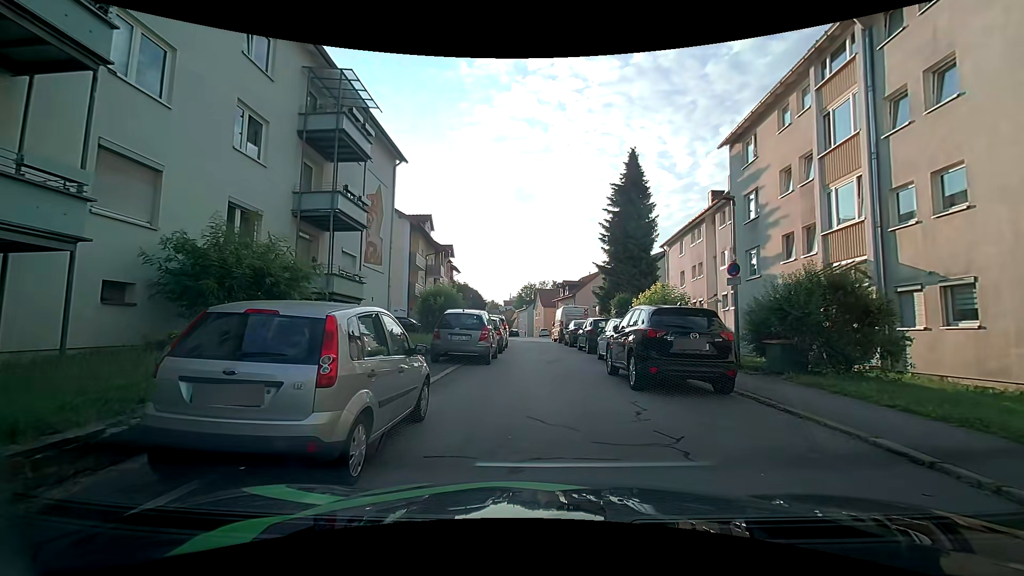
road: residential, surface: asphalt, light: Day
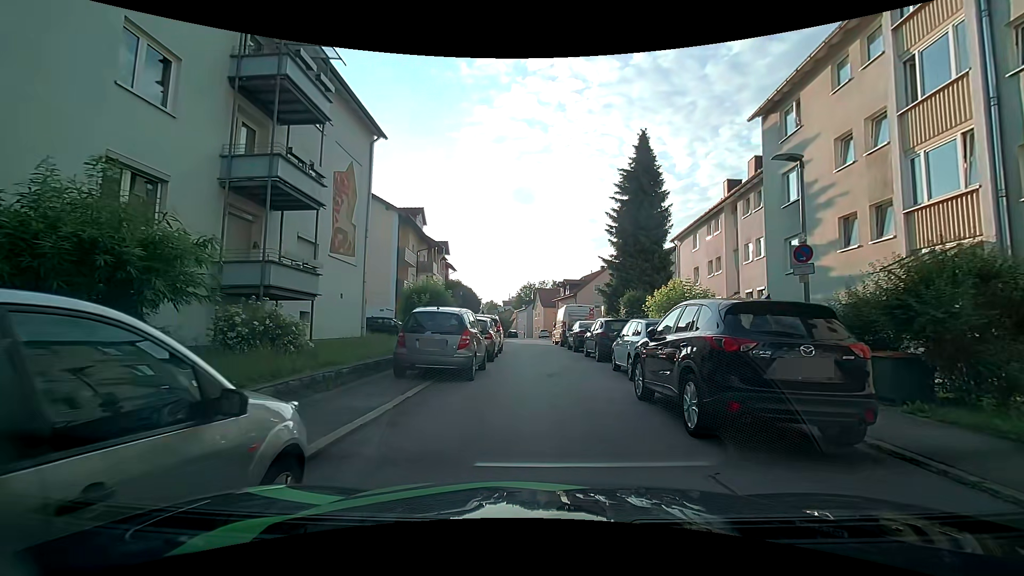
(-0.1, +3.7) m; -1°
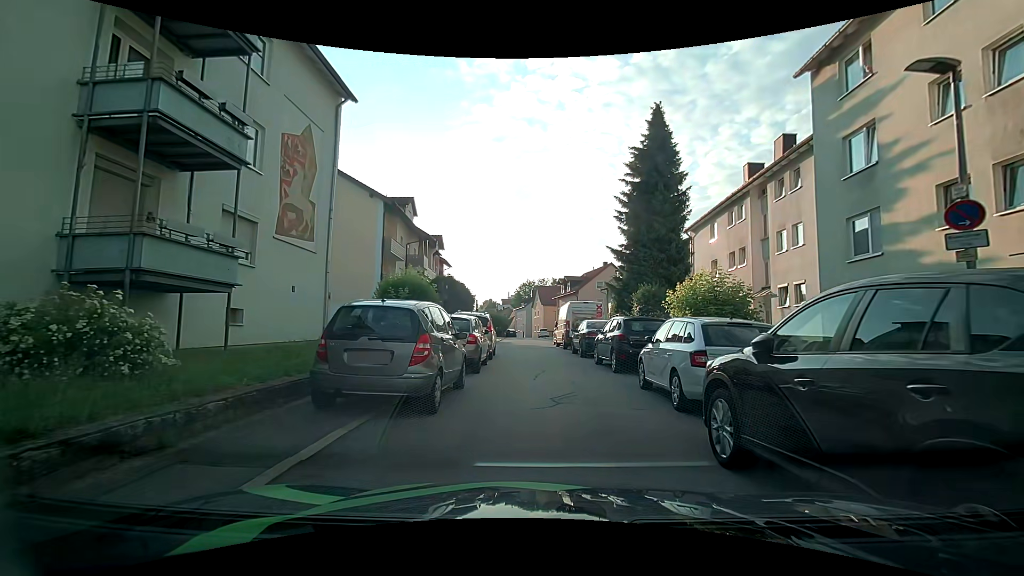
(-0.1, +3.9) m; 0°
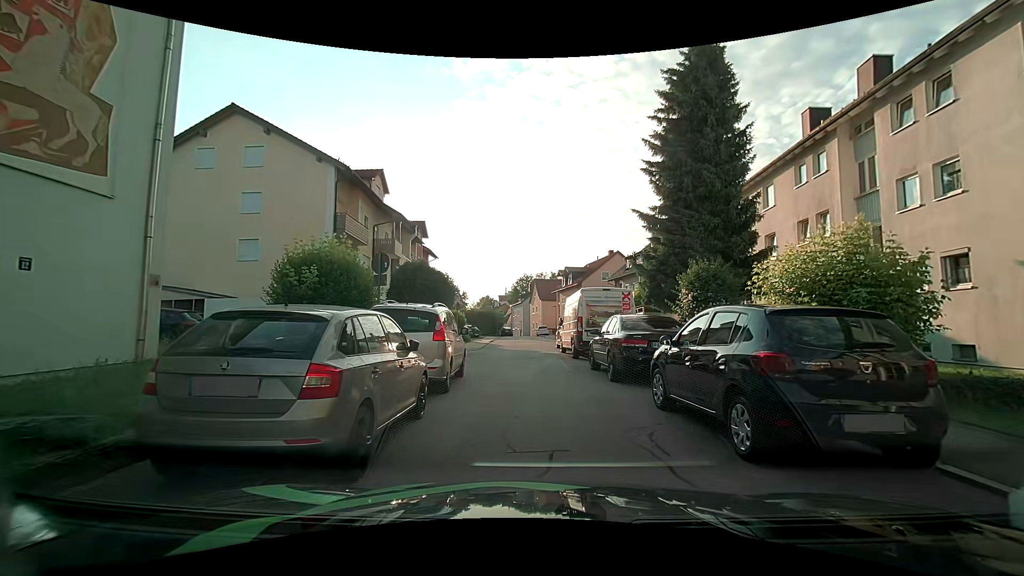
(0.0, +8.5) m; 0°
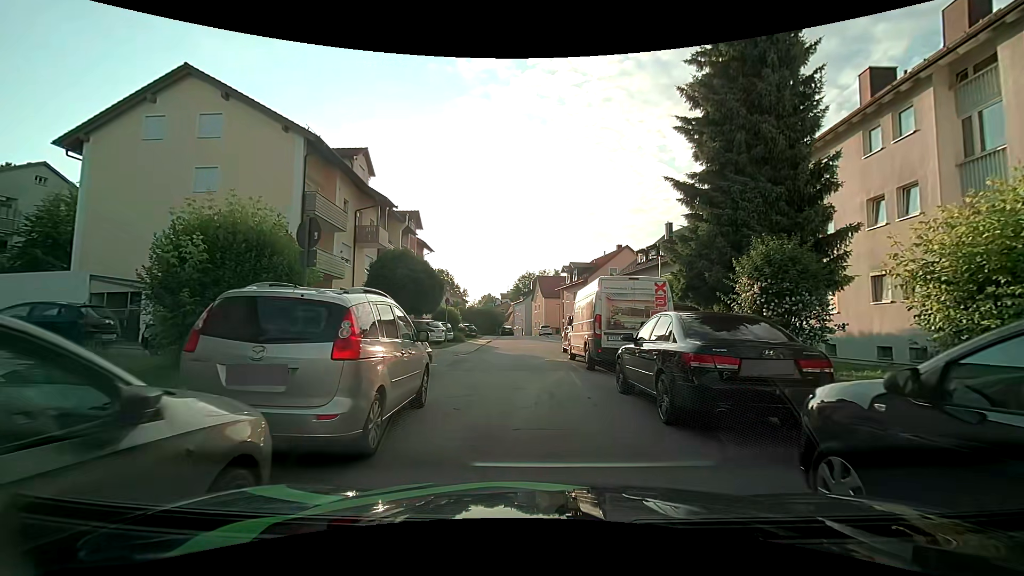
(0.0, +4.4) m; -1°
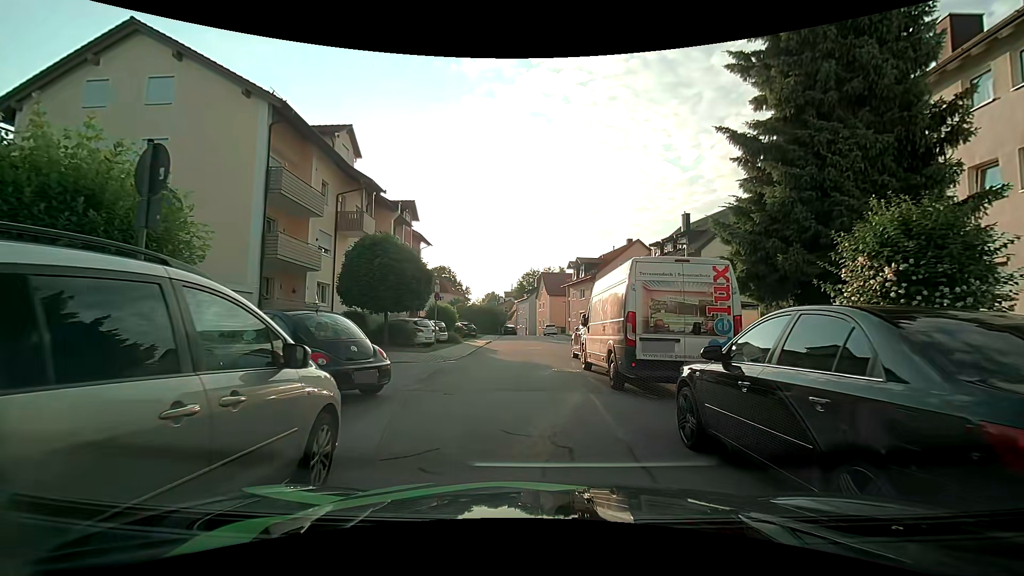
(0.0, +3.9) m; 0°
